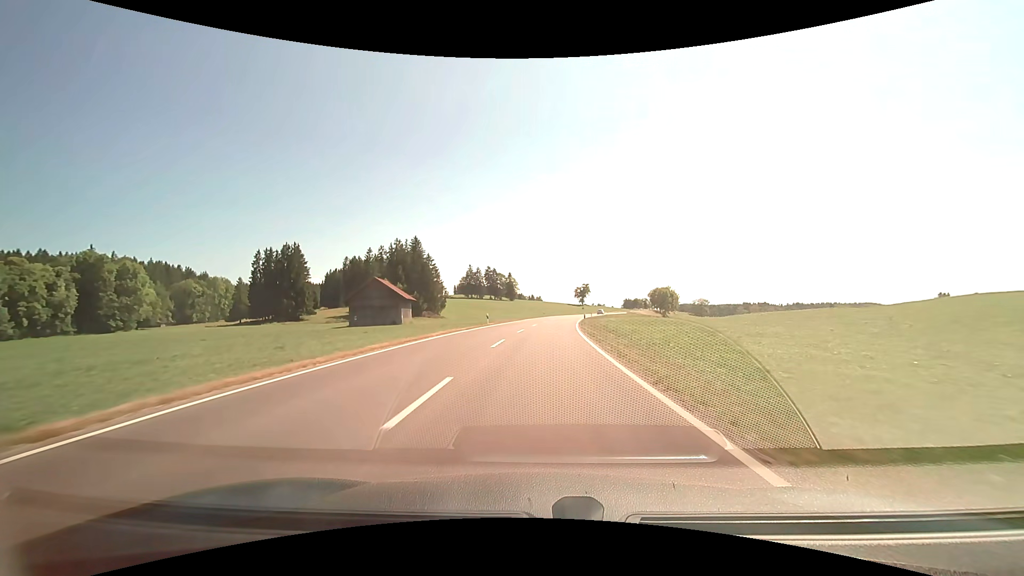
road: primary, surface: asphalt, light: Day
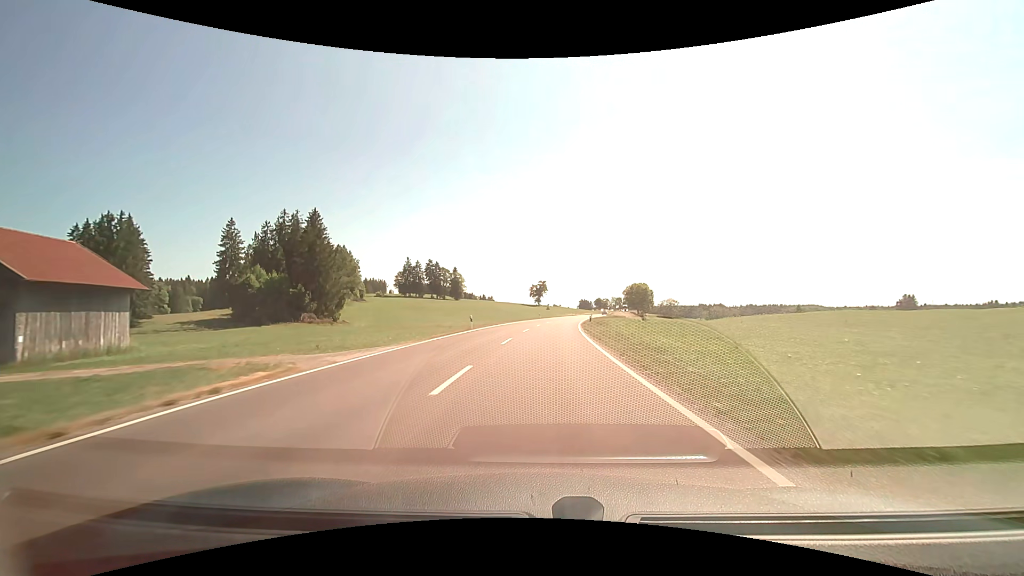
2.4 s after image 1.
(+2.6, +57.8) m; +6°
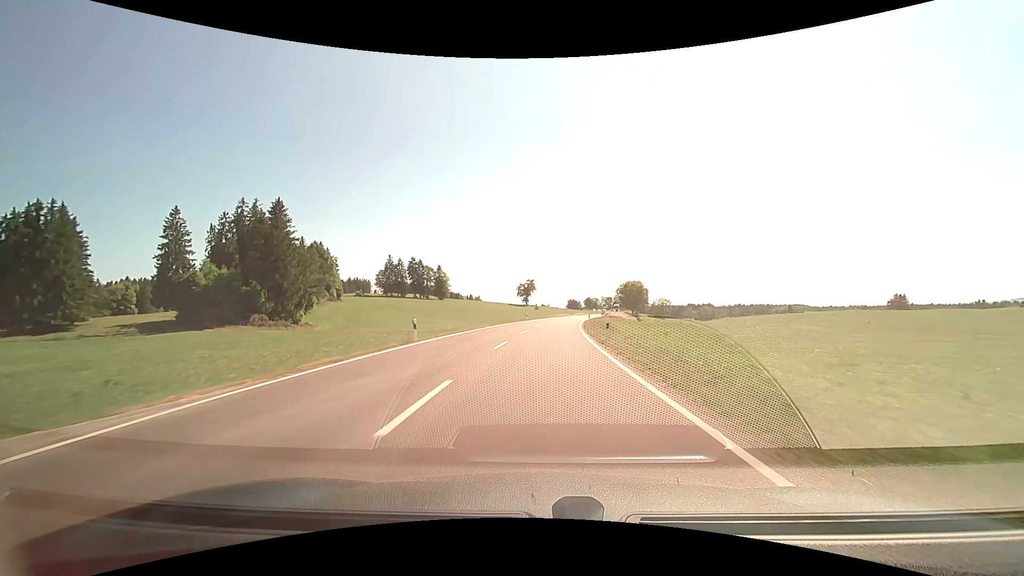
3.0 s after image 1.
(+0.2, +14.4) m; +1°
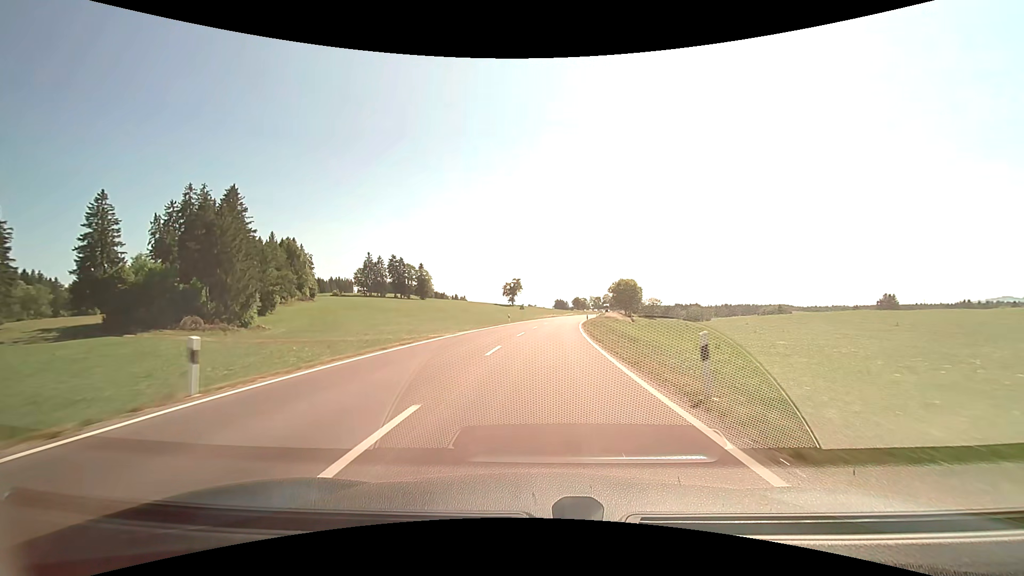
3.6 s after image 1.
(+0.2, +14.4) m; +2°
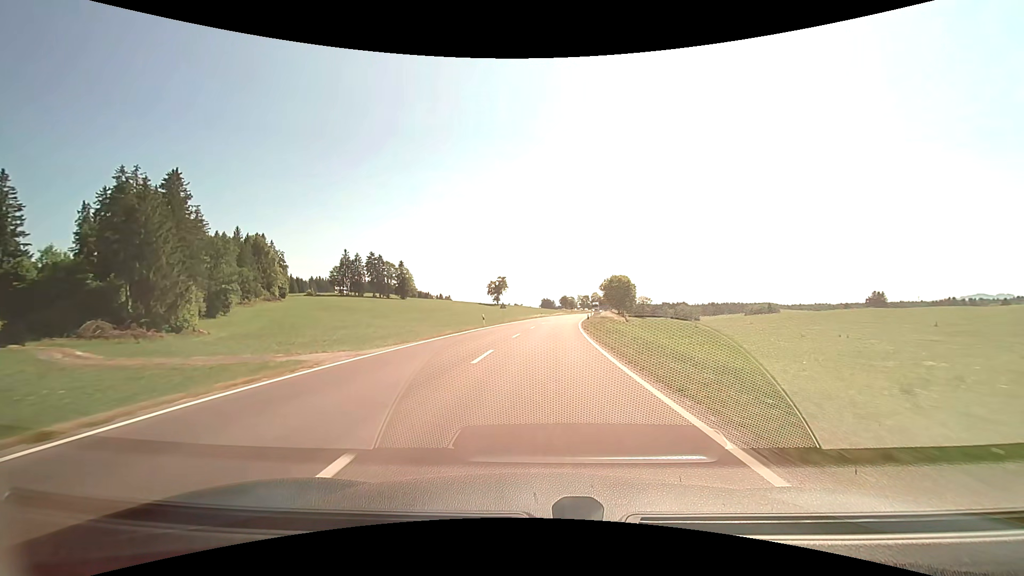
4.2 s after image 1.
(+0.2, +14.4) m; +2°
